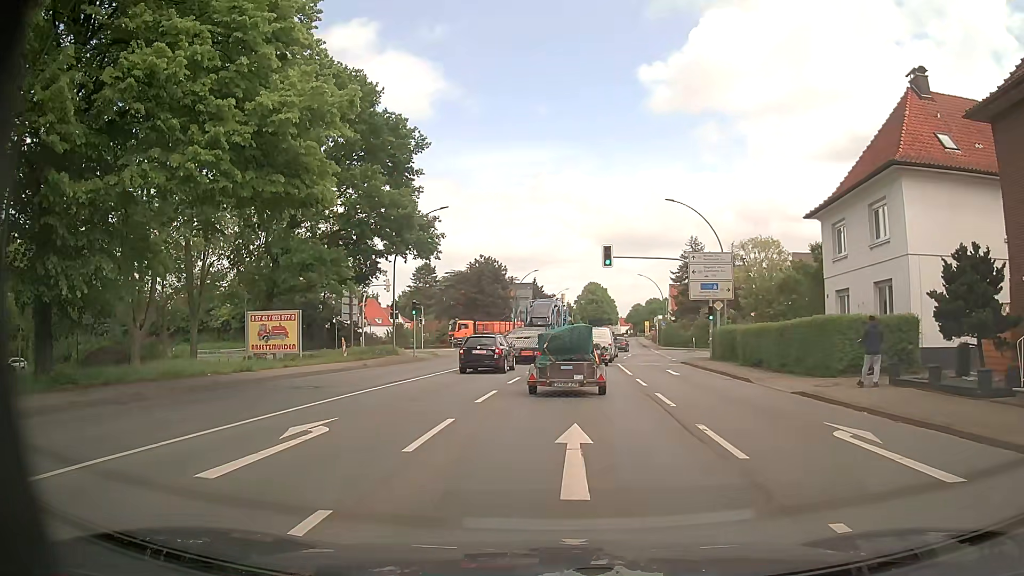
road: primary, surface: asphalt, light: Day
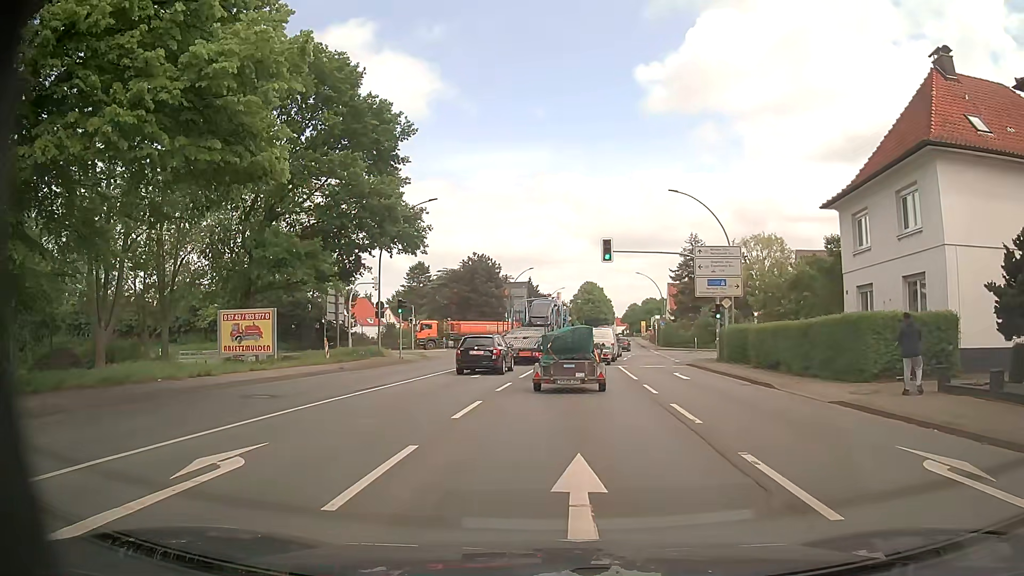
(0.0, +2.8) m; 0°
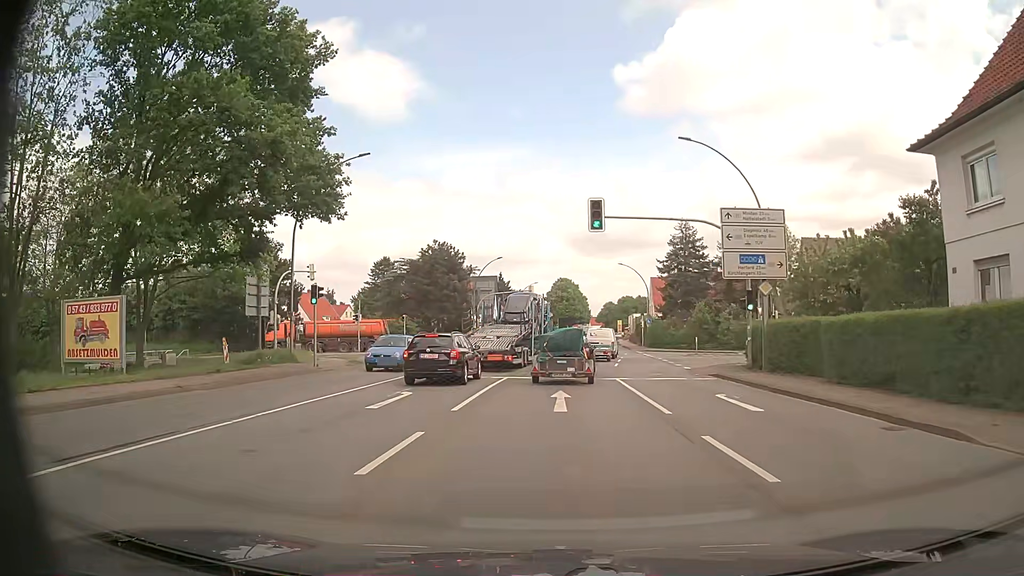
(+0.1, +10.9) m; +1°
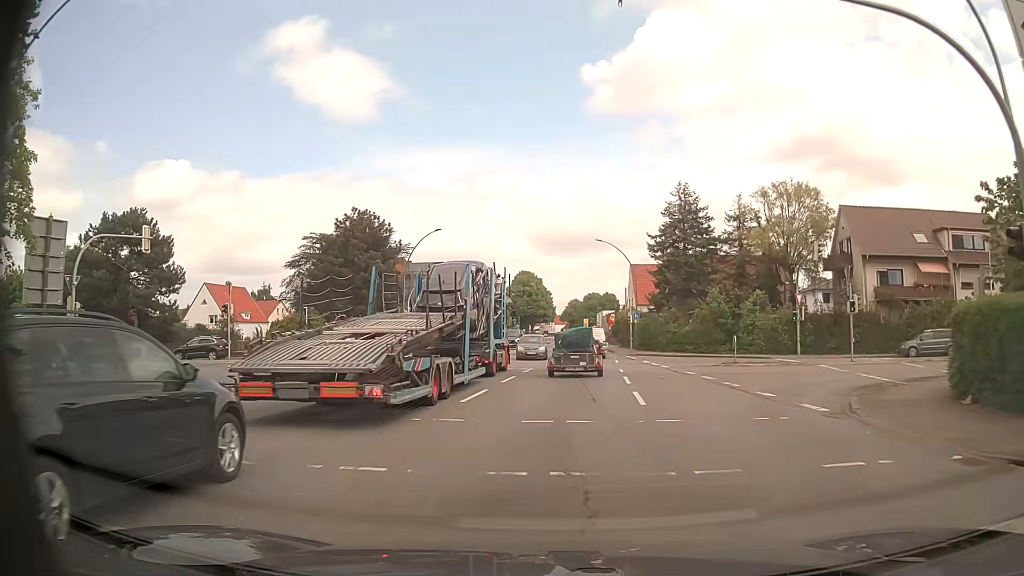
(+0.7, +19.3) m; +4°
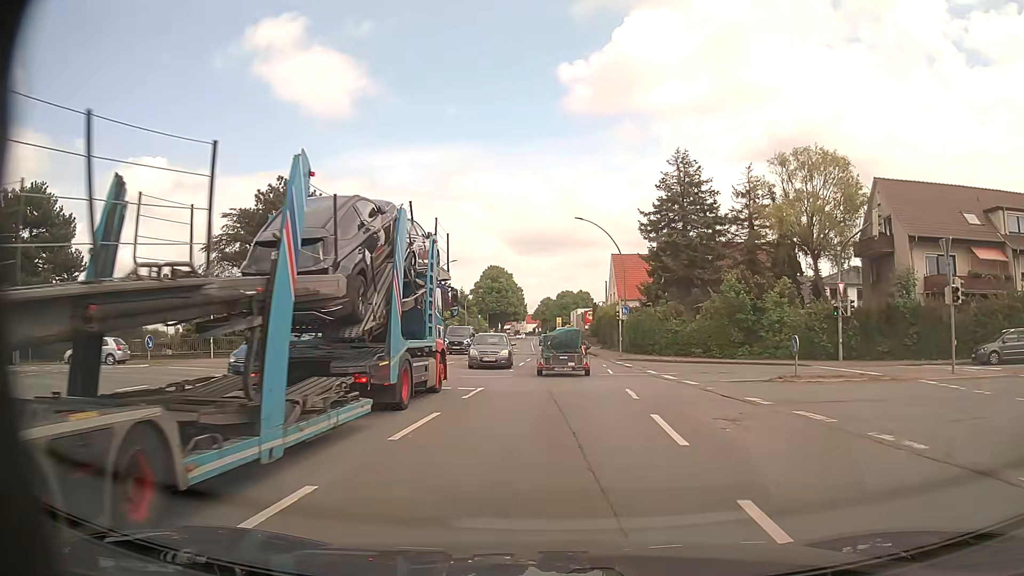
(+0.2, +11.2) m; +2°
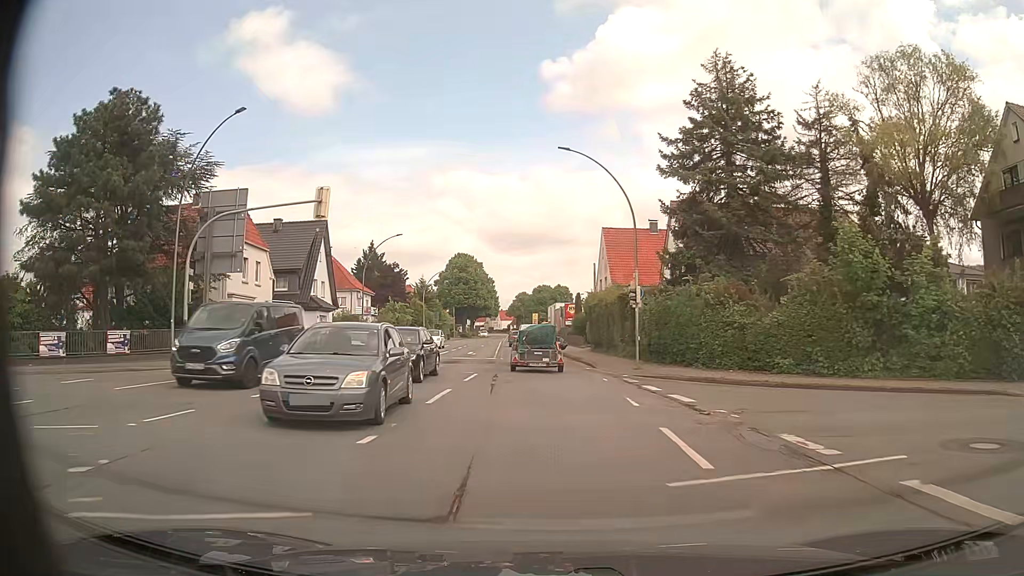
(+0.4, +18.3) m; +2°
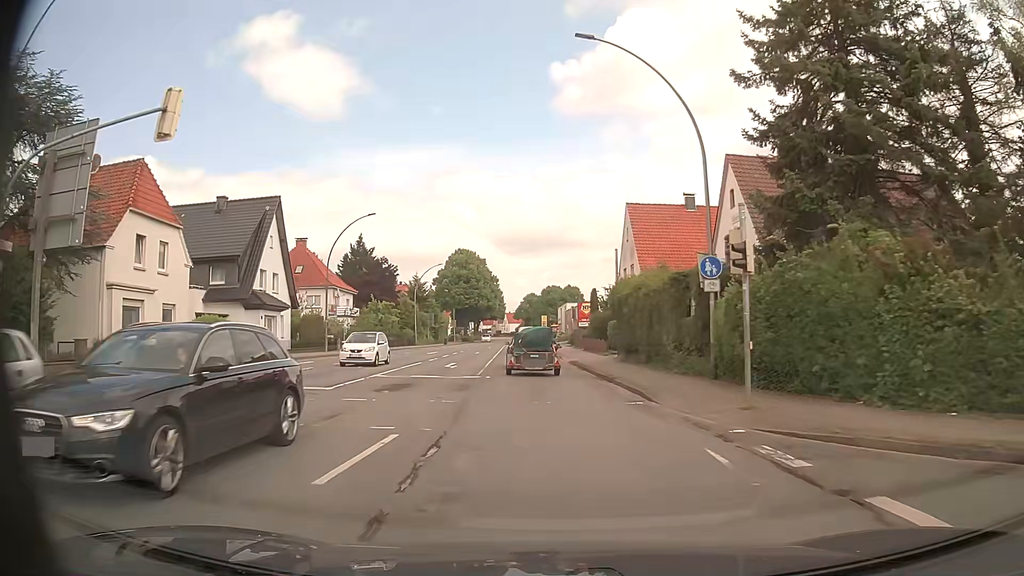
(-0.1, +12.7) m; -1°
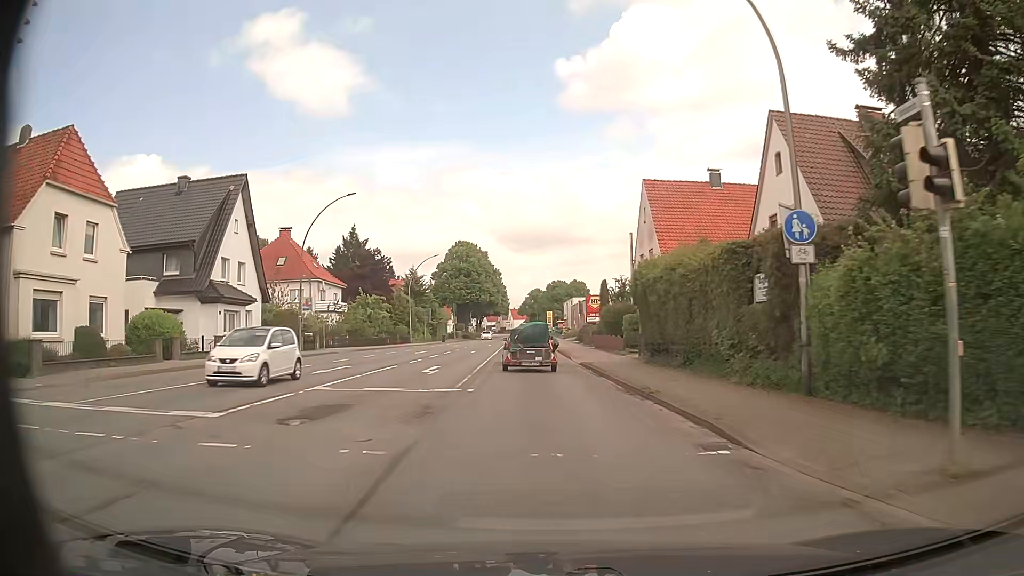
(0.0, +6.4) m; 0°
(0, +10) (-1, +20) (-1, +30) (-2, +40) (-2, +50) (-3, +60) (-3, +70) (-4, +80) (-4, +90) (-4, +100) m
